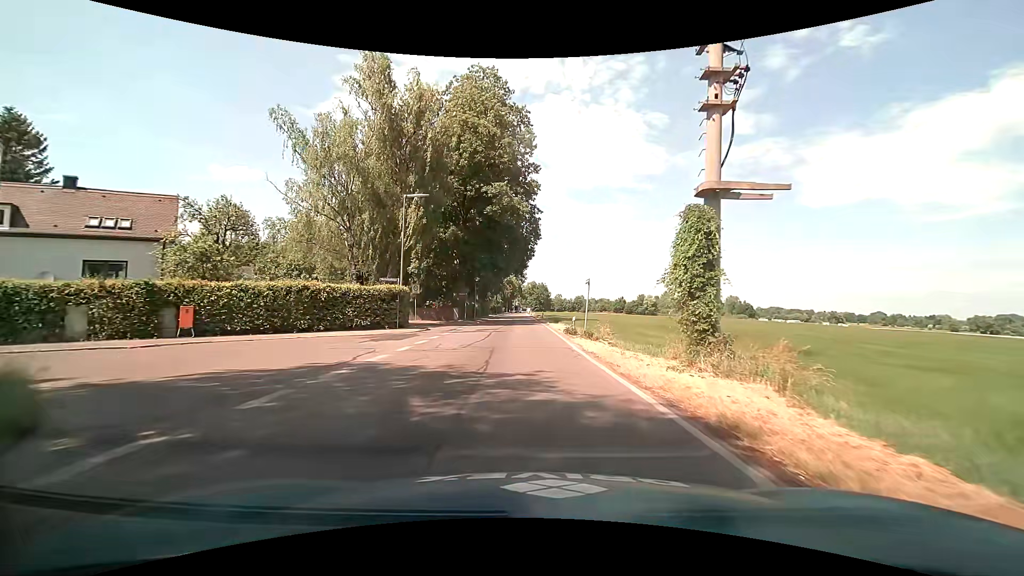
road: tertiary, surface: asphalt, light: Day
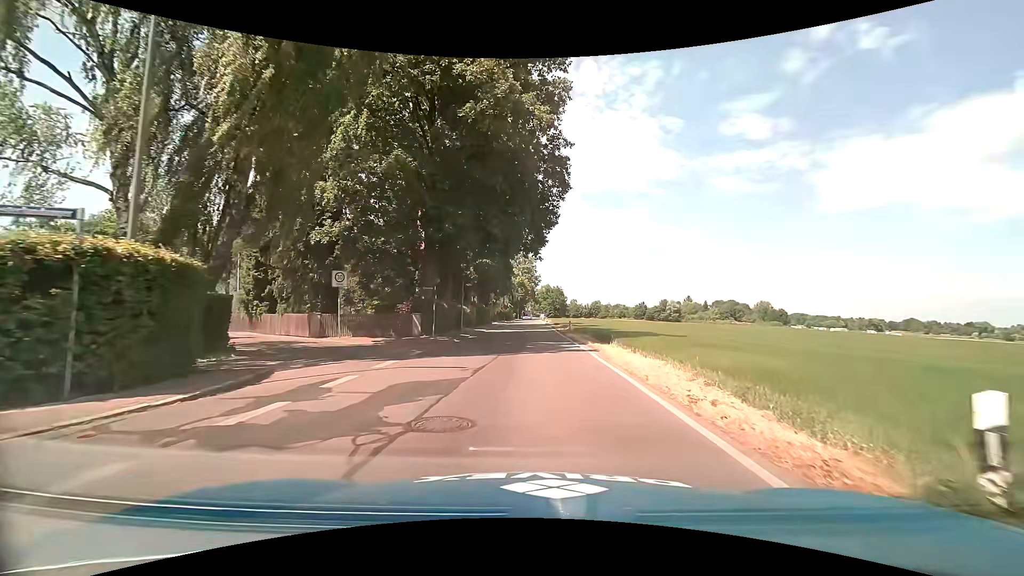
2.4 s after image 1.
(-0.7, +22.0) m; -2°
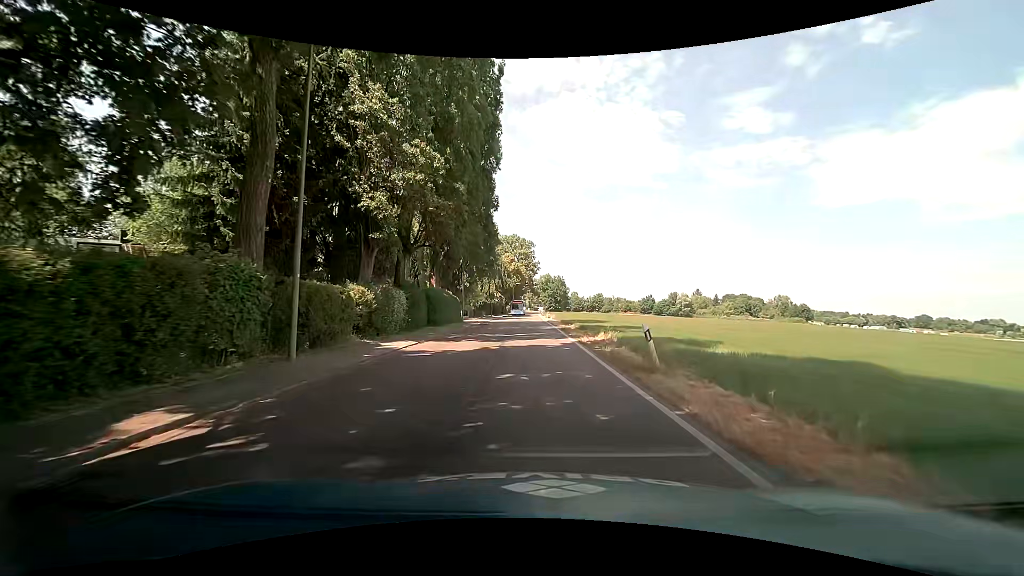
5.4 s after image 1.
(+0.3, +26.2) m; +1°
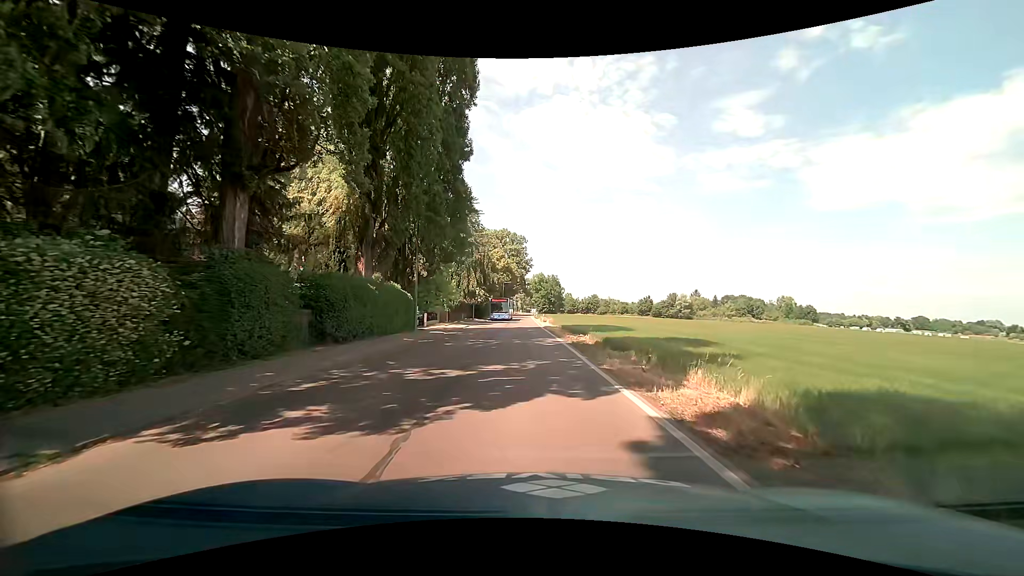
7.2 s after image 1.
(+0.1, +14.9) m; +1°
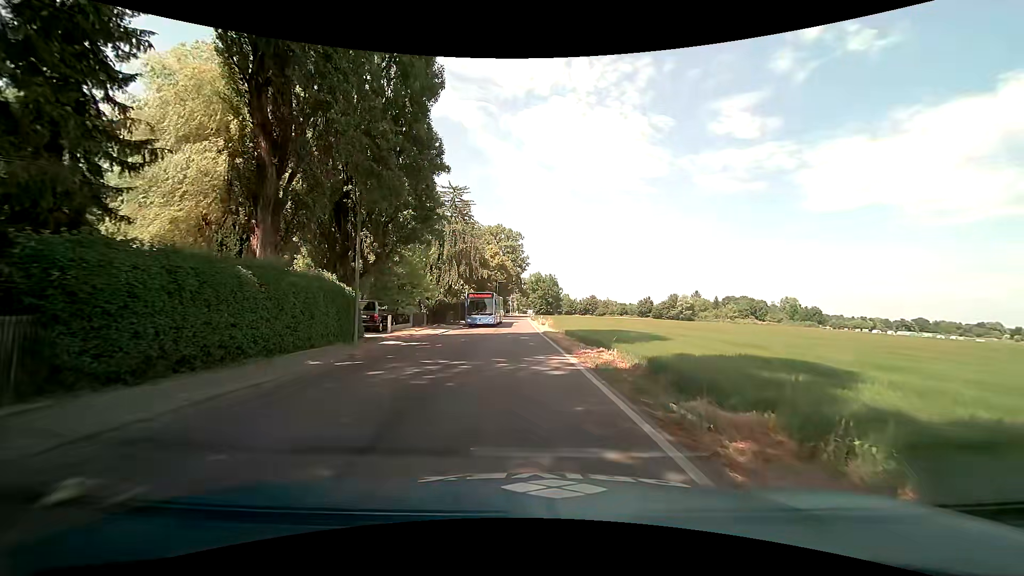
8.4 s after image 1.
(0.0, +8.8) m; 0°
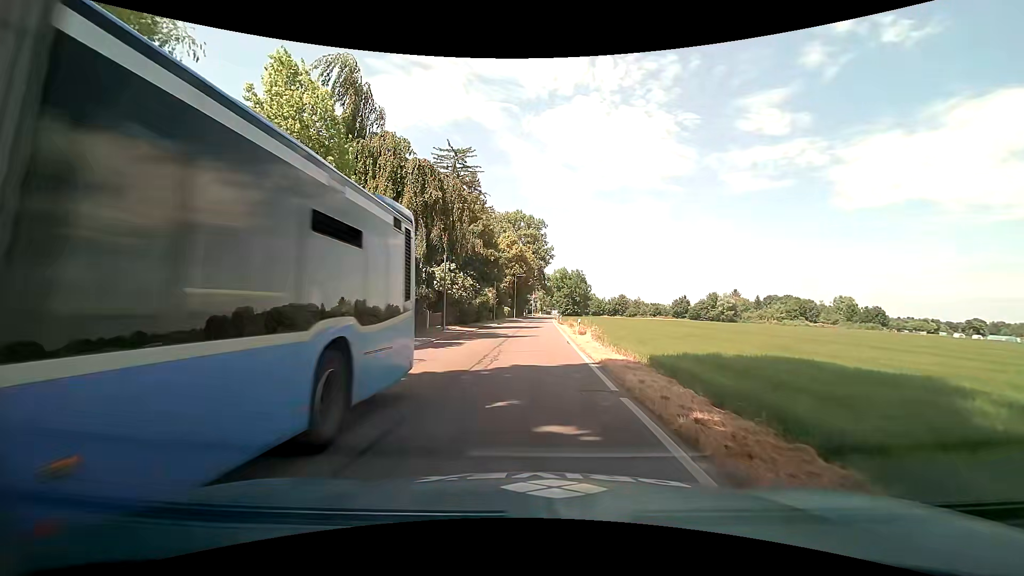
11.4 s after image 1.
(-0.2, +20.1) m; -2°
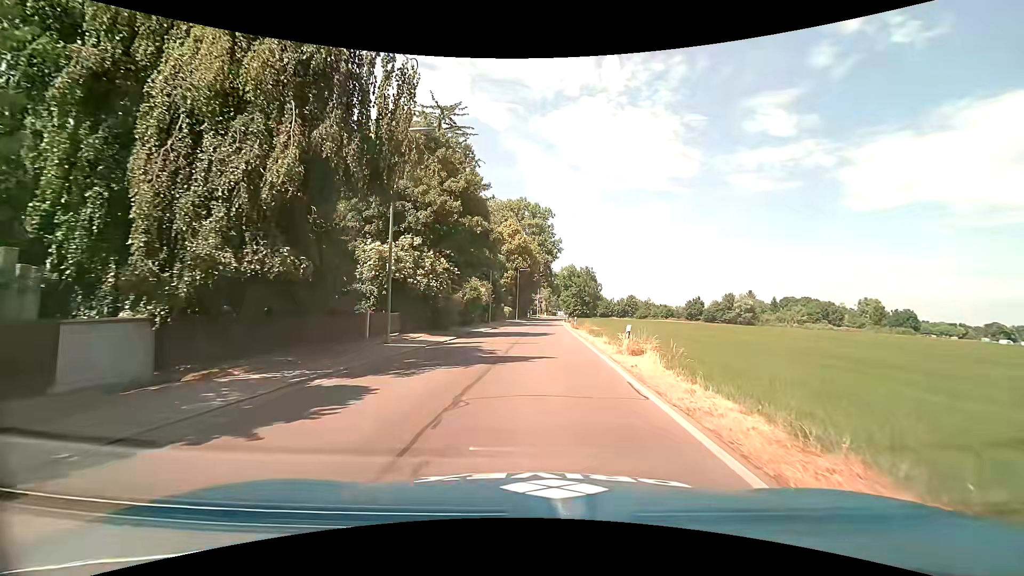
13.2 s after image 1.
(-0.4, +13.7) m; -2°
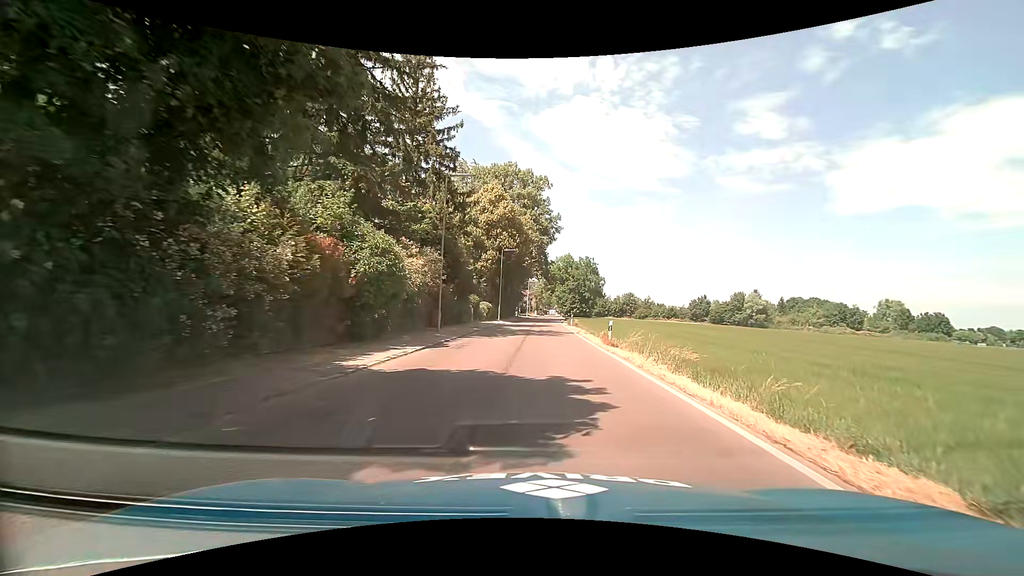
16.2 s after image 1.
(+0.1, +23.5) m; +1°
(0, +10) (+1, +20) (+1, +30) (+2, +40) (+2, +50) (+2, +60) (+3, +70) (+3, +80) (+4, +90) (+4, +100) m
